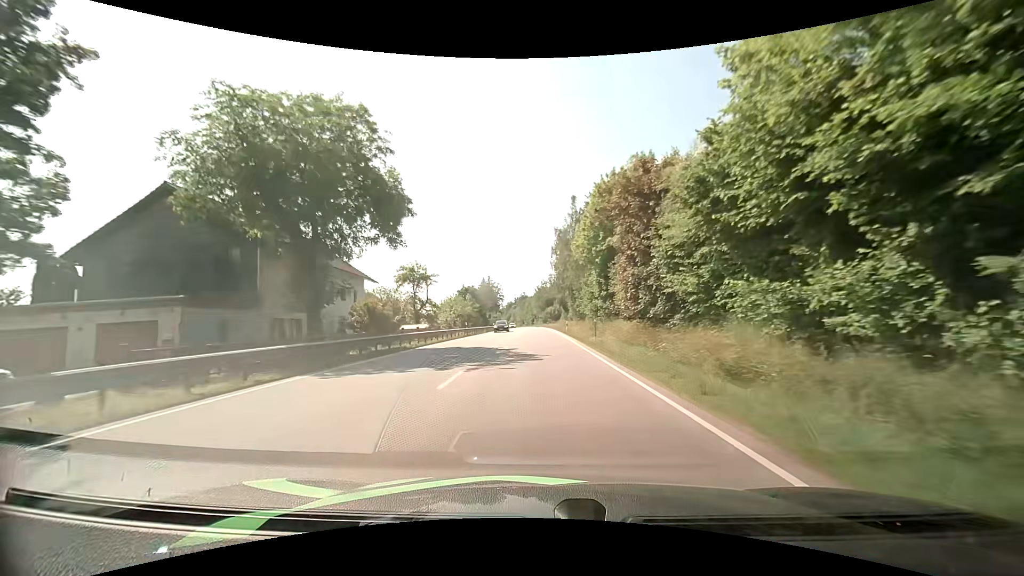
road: primary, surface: asphalt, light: Day
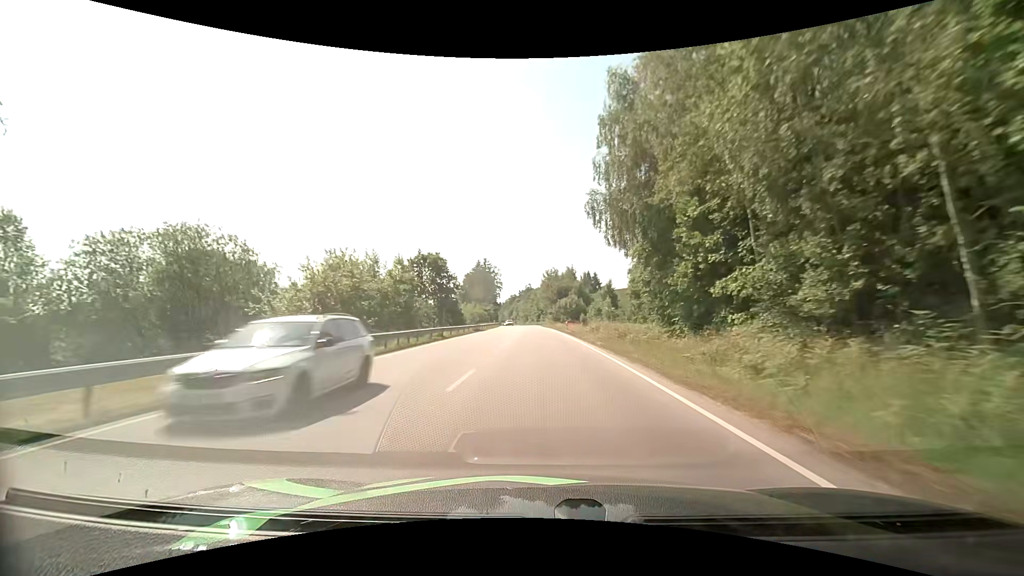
(0.0, +49.5) m; 0°
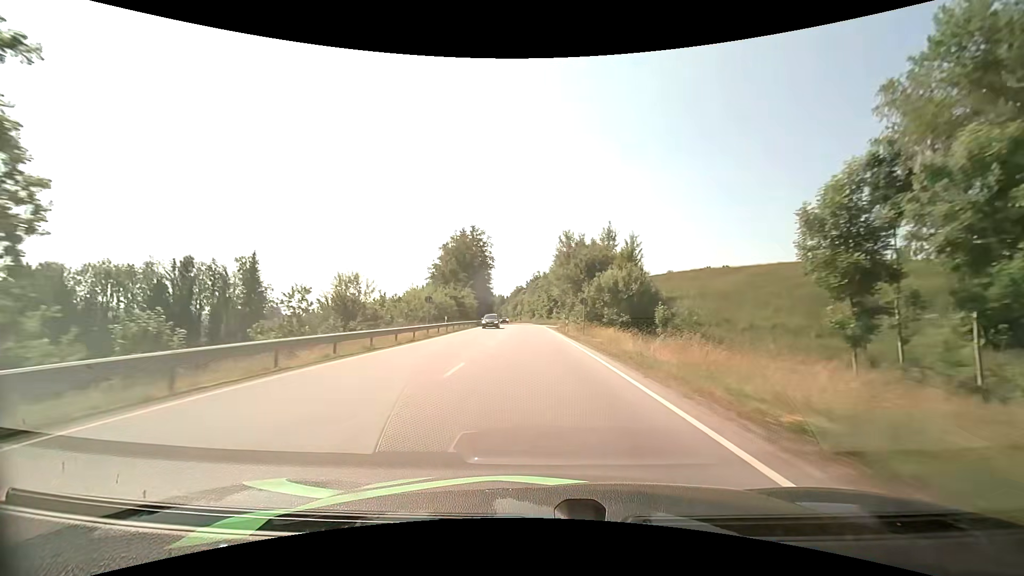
(-0.3, +58.9) m; -1°
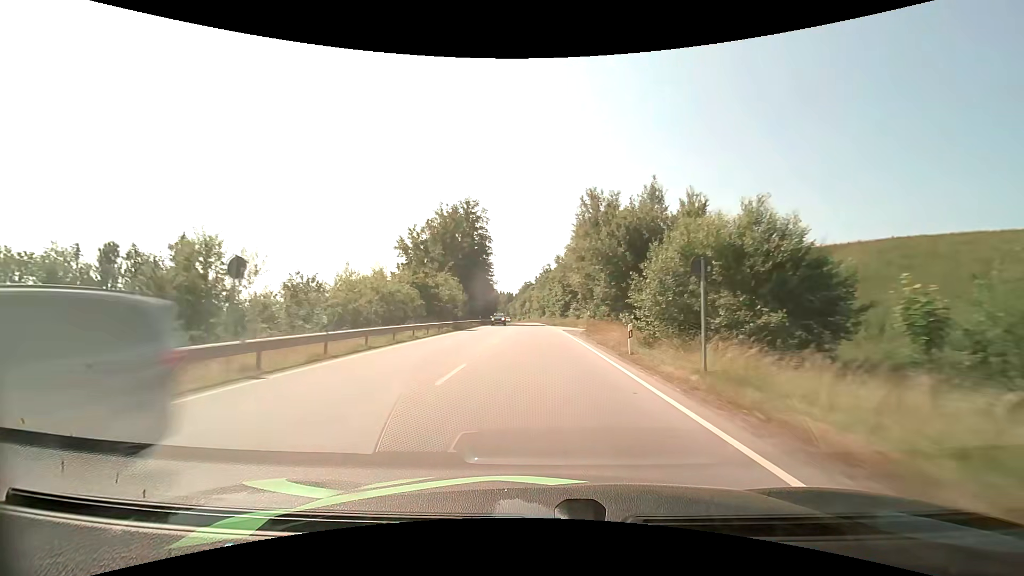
(-0.2, +25.6) m; -1°
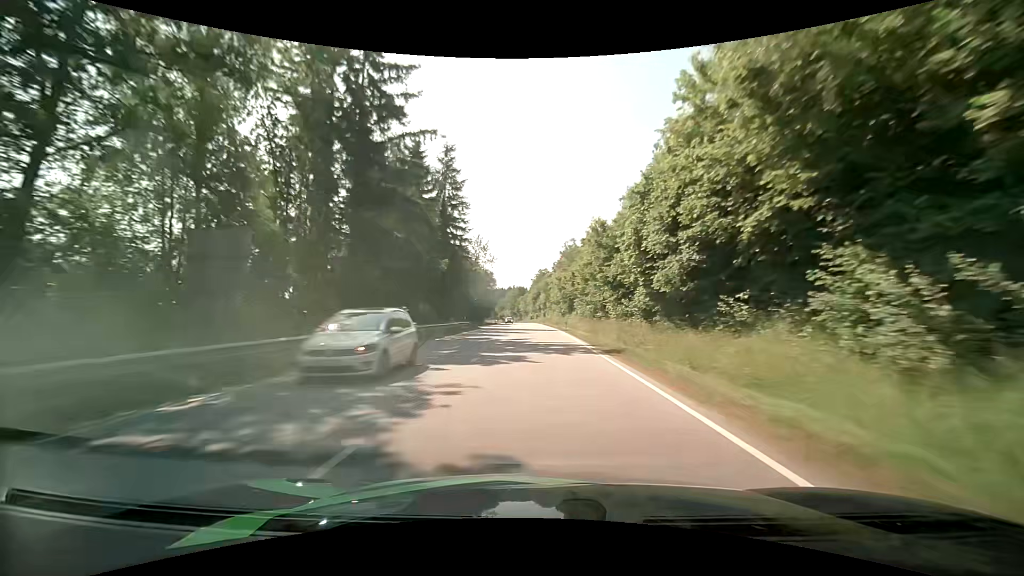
(-1.0, +67.7) m; -2°
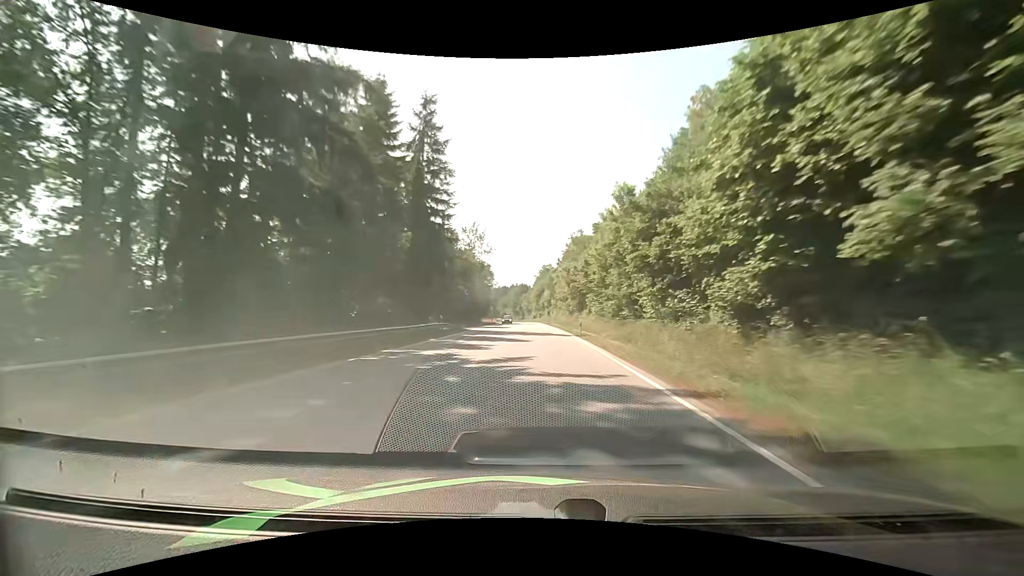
(0.0, +13.9) m; 0°
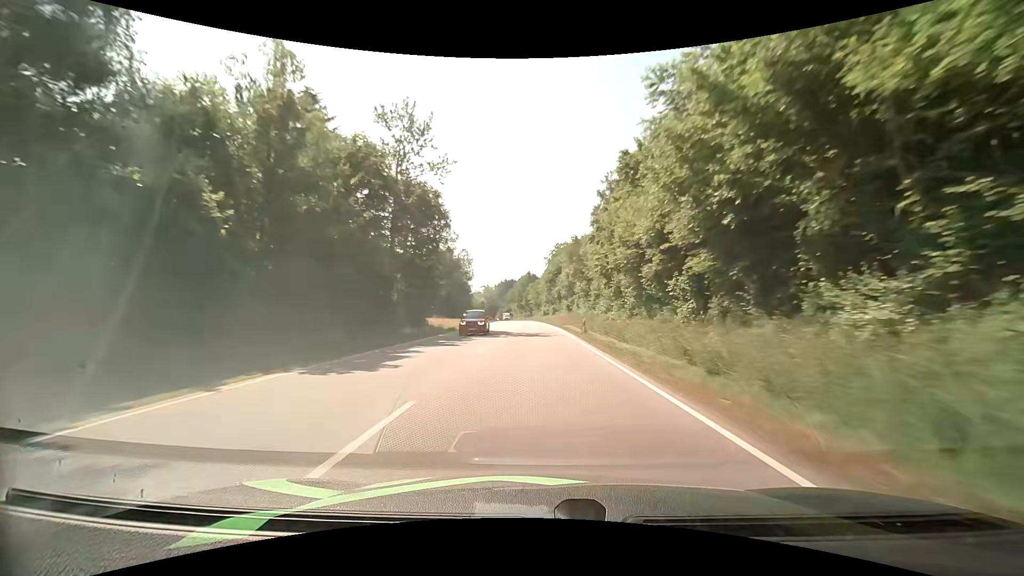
(-0.2, +56.5) m; -1°
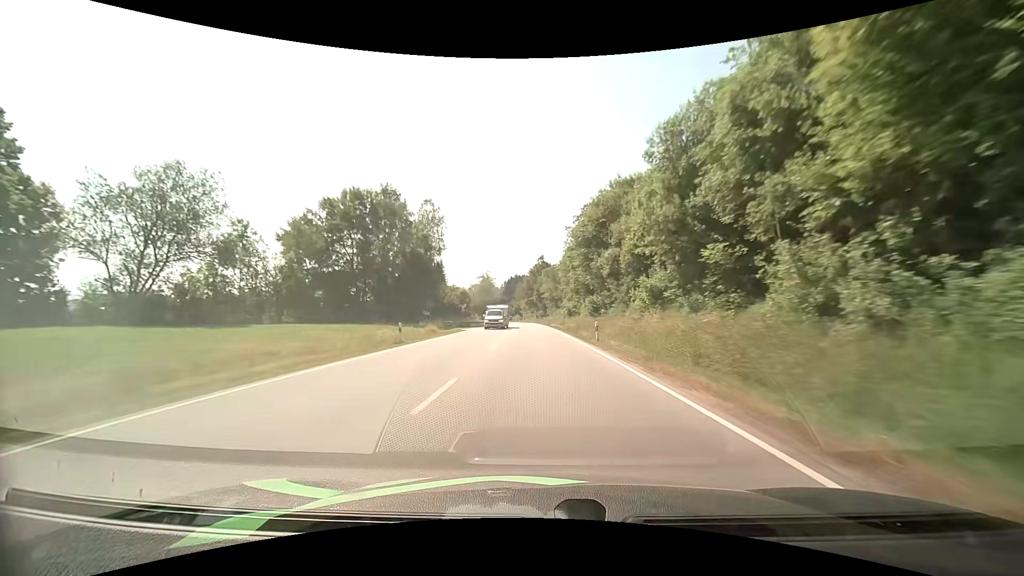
(-0.9, +57.5) m; -2°
(0, +10) (0, +20) (0, +30) (0, +40) (-1, +50) (-1, +60) (-1, +70) (-2, +80) (-2, +90) (-3, +100) m
